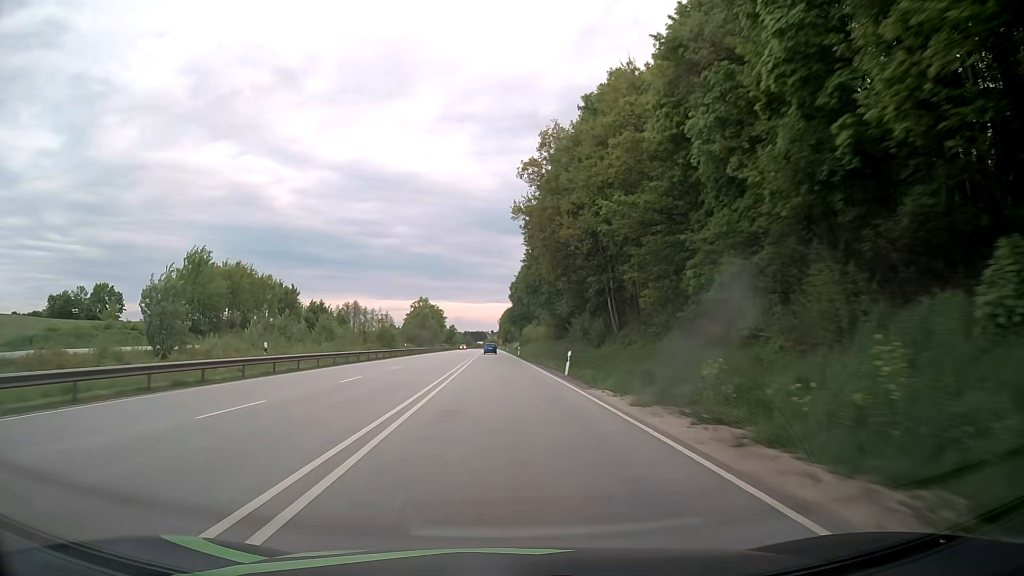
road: primary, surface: asphalt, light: Day
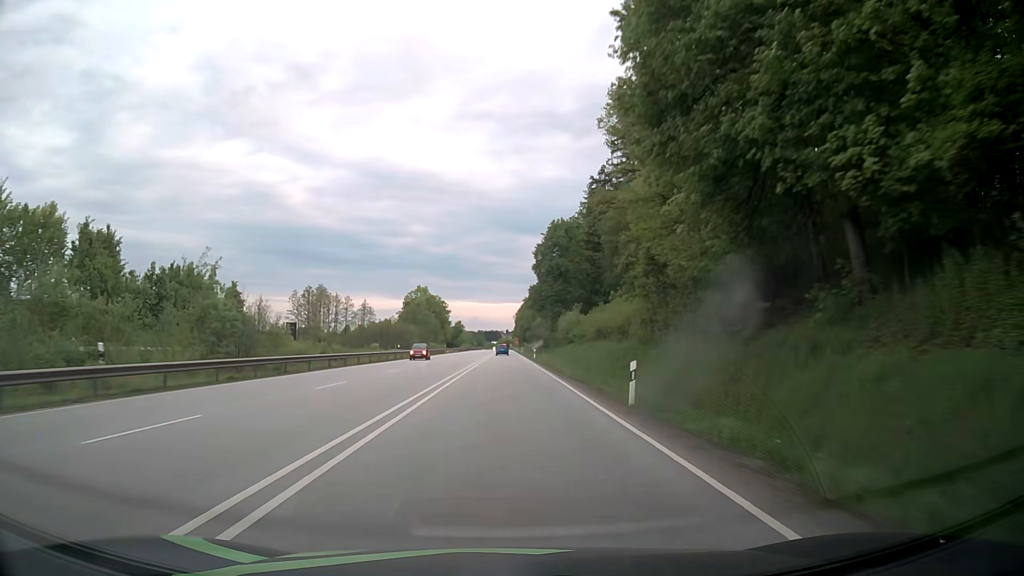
(-0.7, +63.4) m; -1°
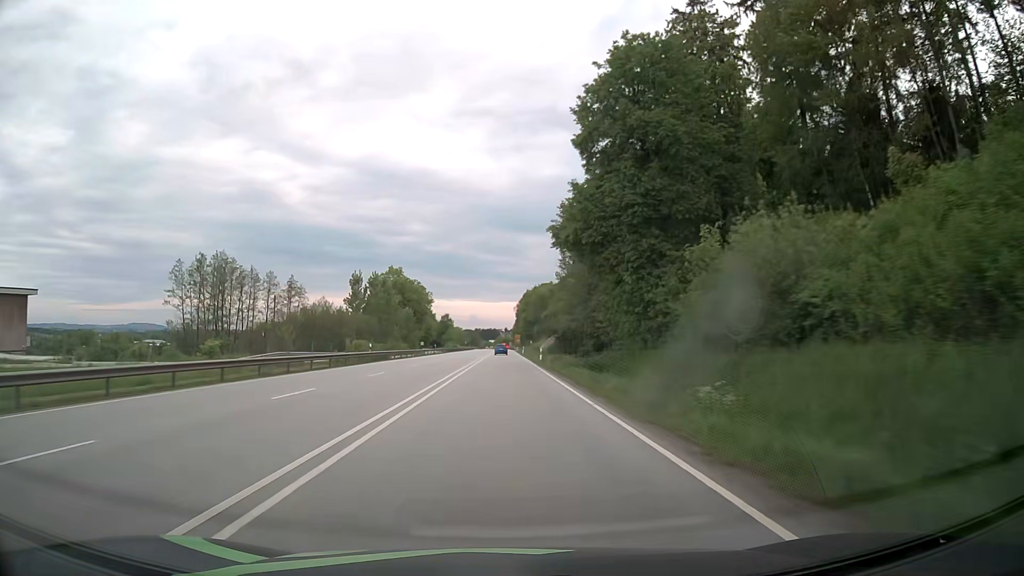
(0.0, +63.5) m; 0°
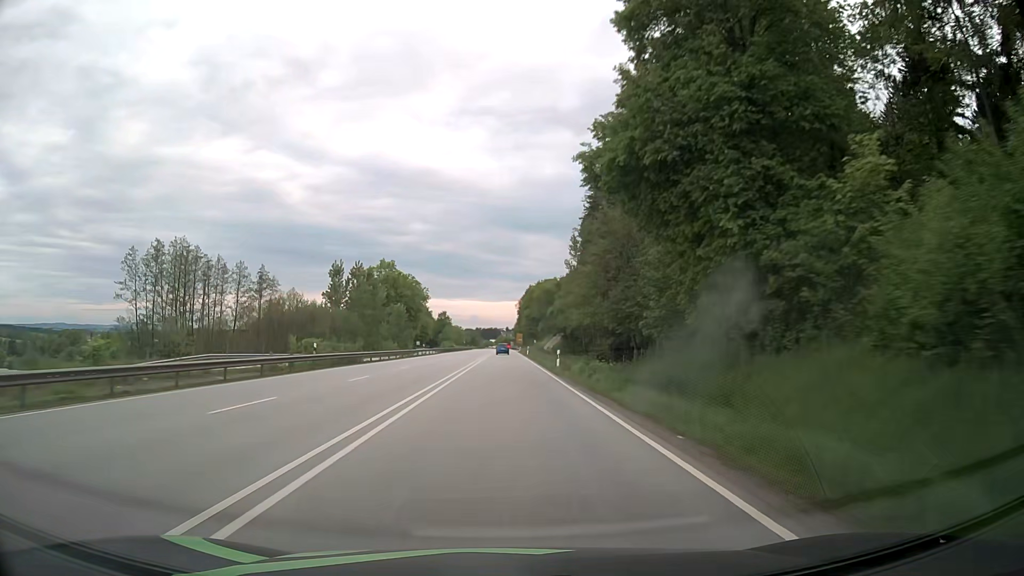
(0.0, +15.8) m; 0°
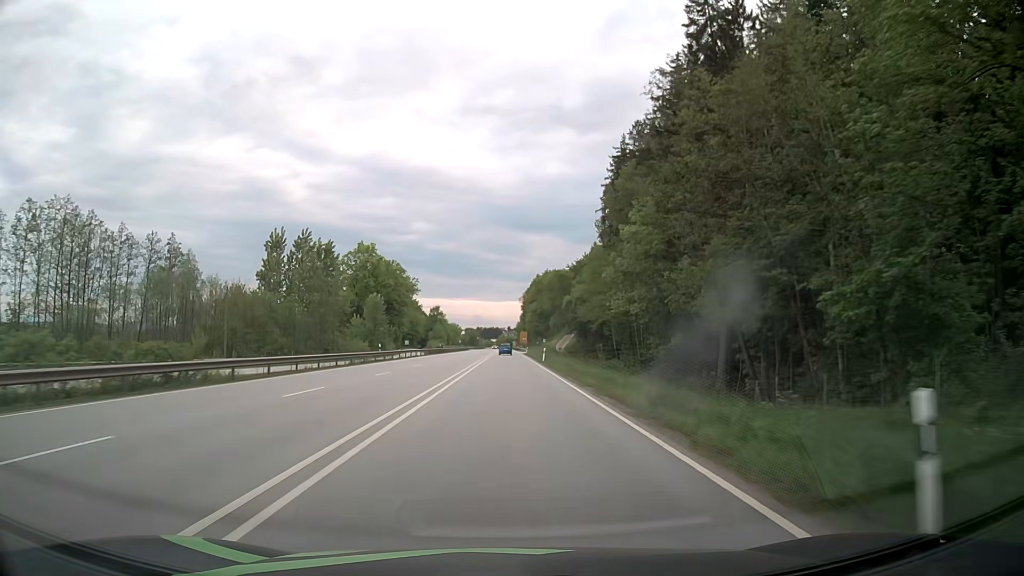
(-0.1, +31.7) m; 0°
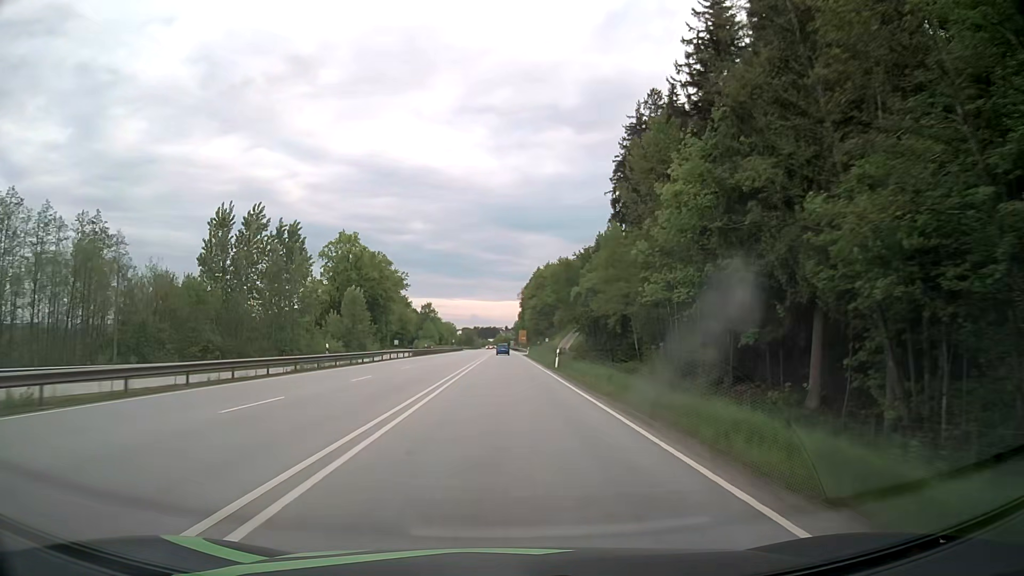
(0.0, +15.8) m; 0°
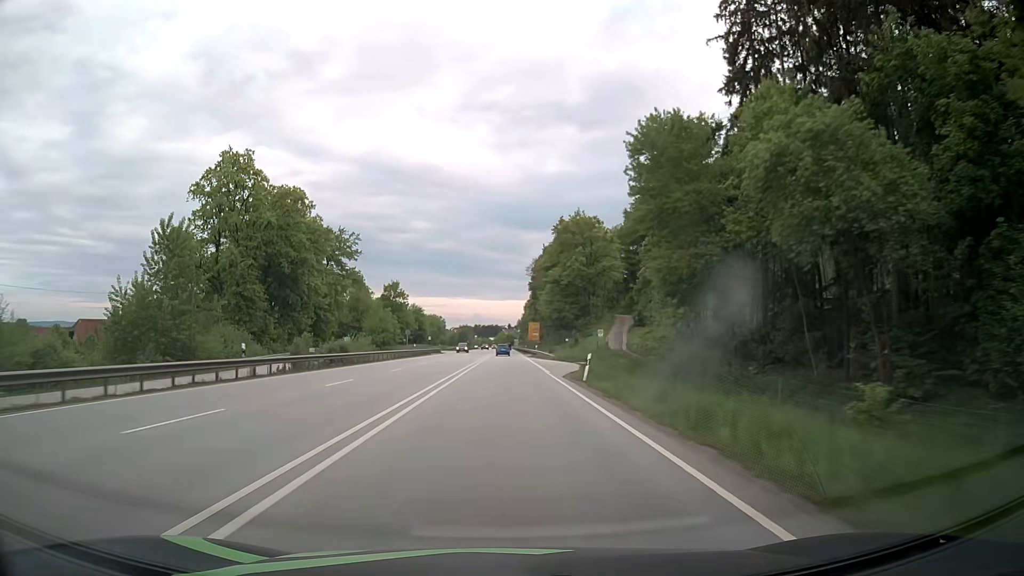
(-0.2, +63.3) m; 0°
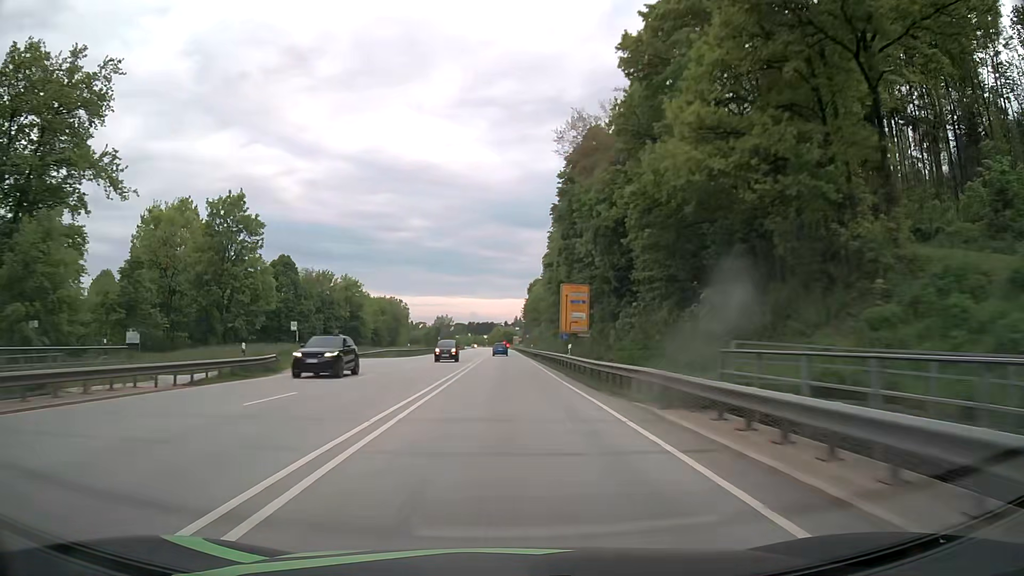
(+0.1, +79.2) m; 0°
